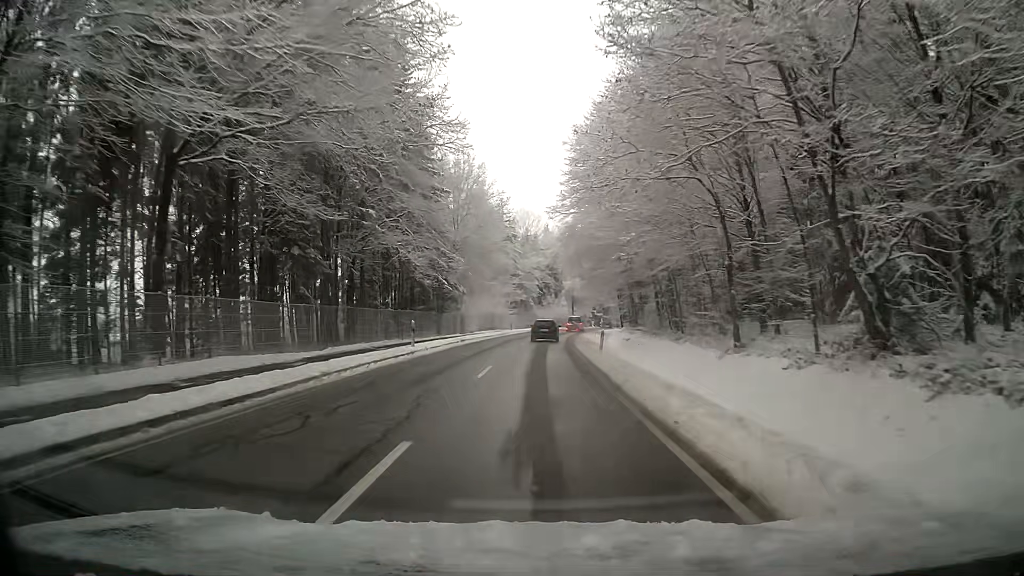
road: tertiary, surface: asphalt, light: Day
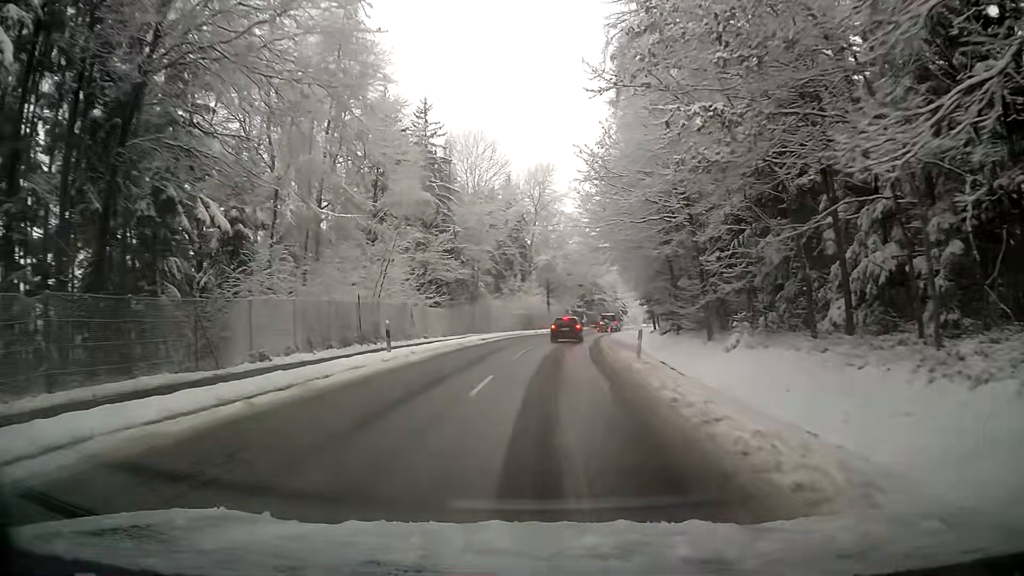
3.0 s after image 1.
(+1.3, +47.1) m; +4°
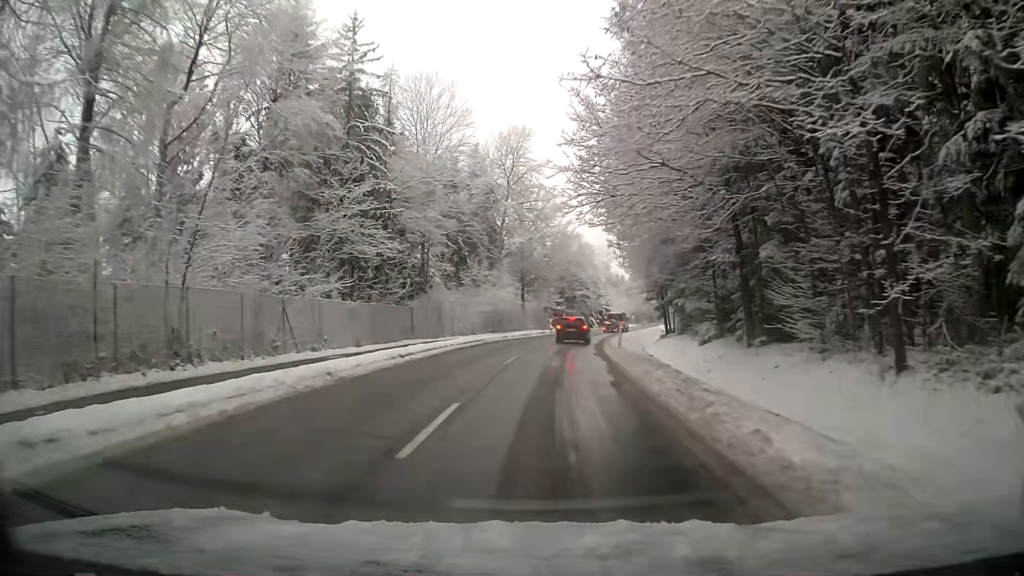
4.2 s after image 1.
(+0.3, +16.7) m; +2°
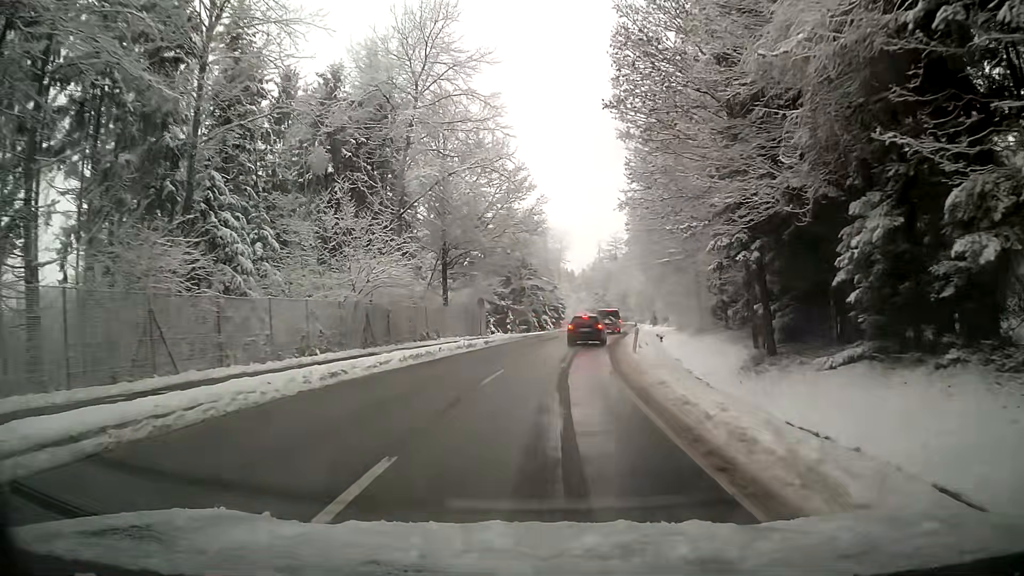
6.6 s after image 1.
(+1.1, +28.8) m; +5°
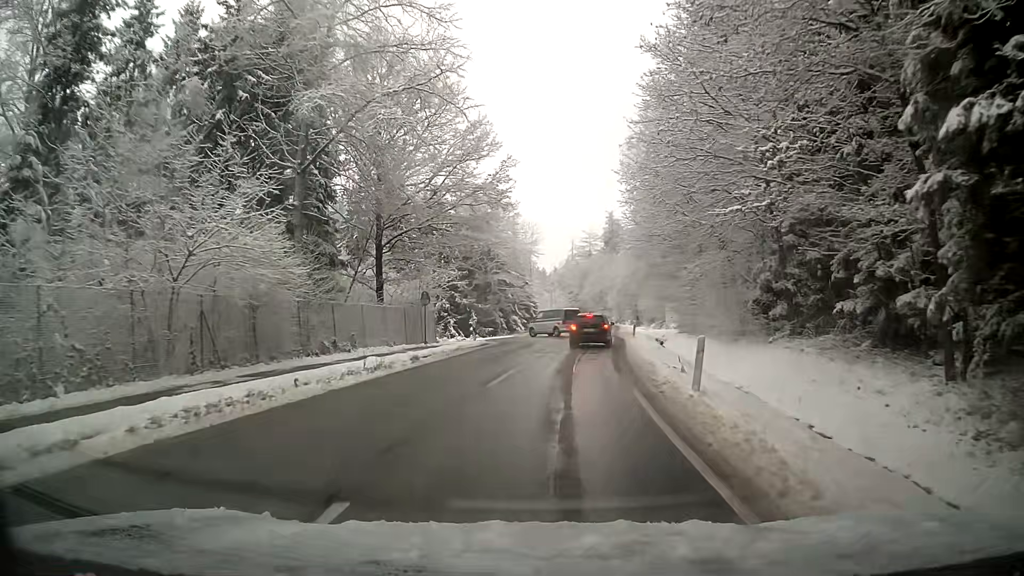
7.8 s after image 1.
(+0.2, +12.5) m; +2°
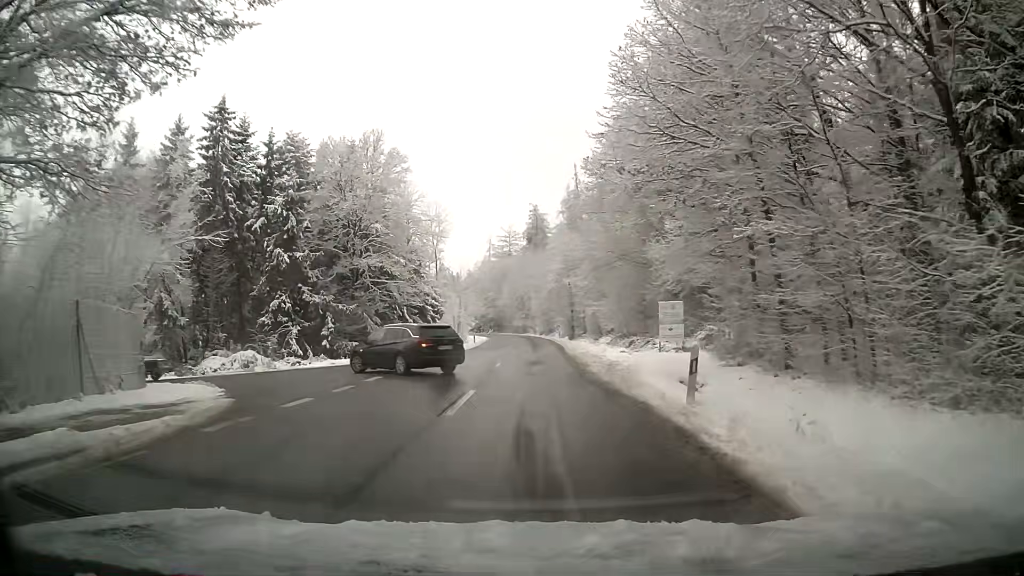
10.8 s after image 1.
(+1.8, +27.0) m; +8°
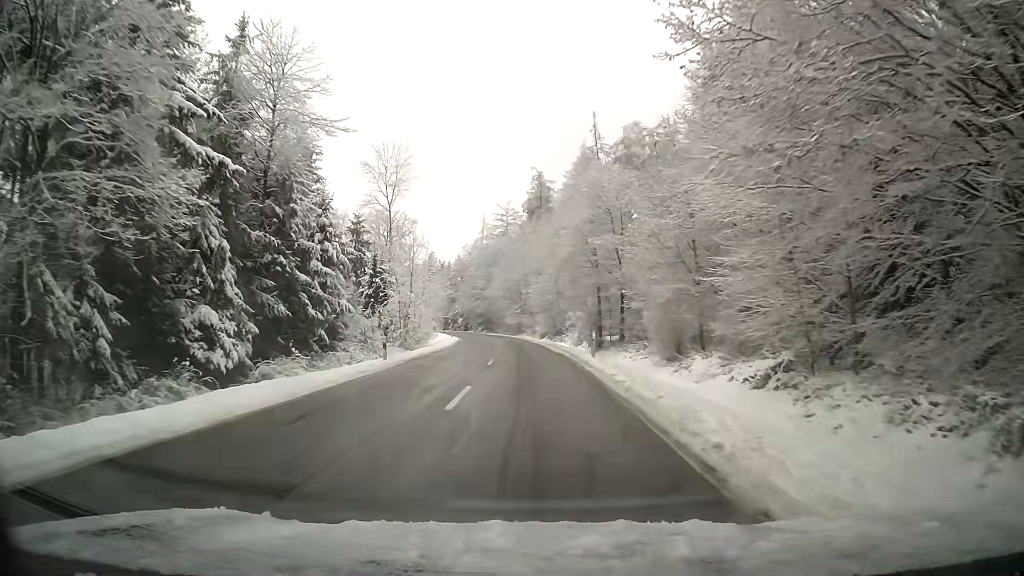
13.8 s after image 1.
(-0.1, +36.6) m; 0°
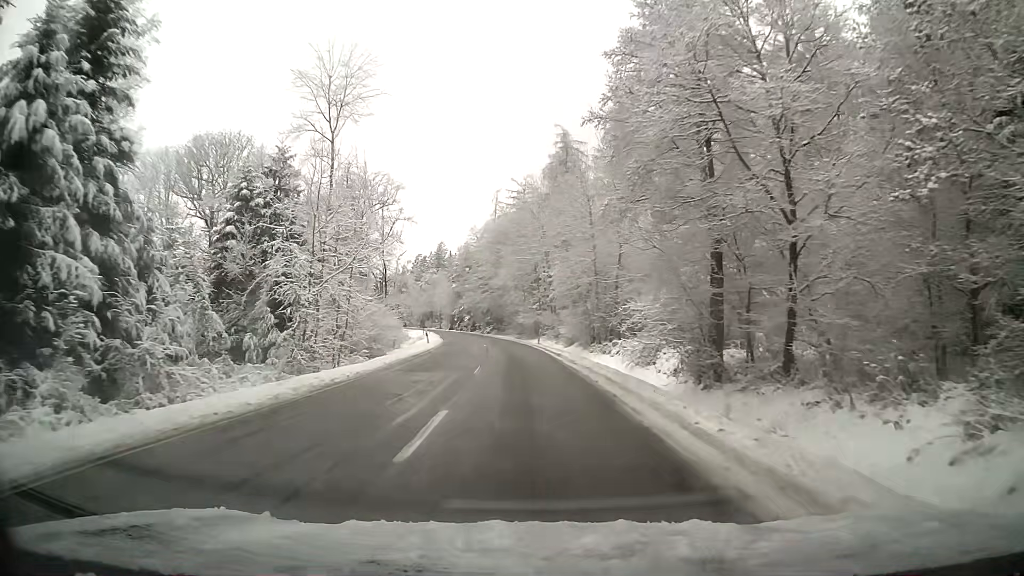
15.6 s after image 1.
(-0.2, +28.2) m; -2°
